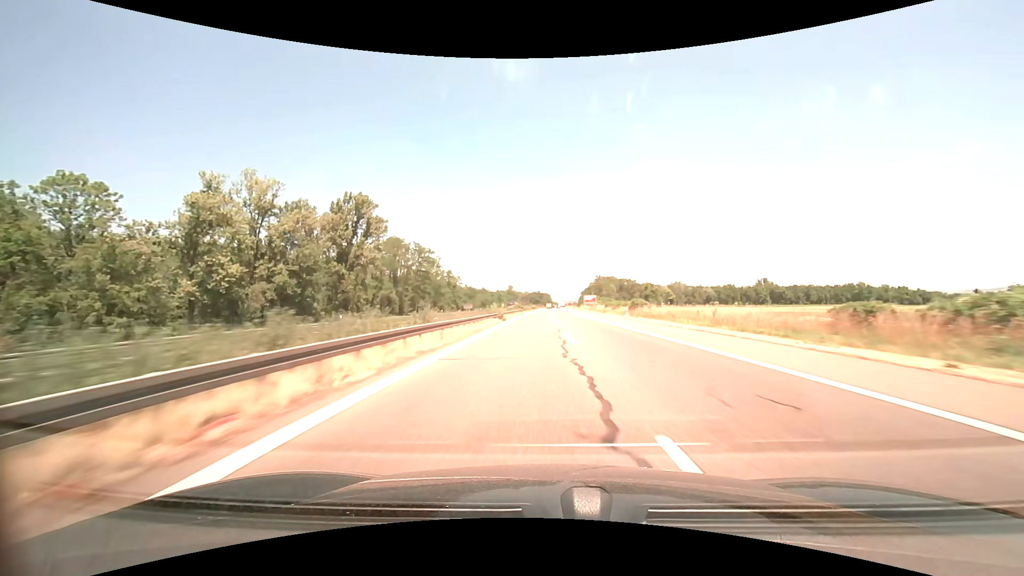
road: motorway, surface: asphalt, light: Day
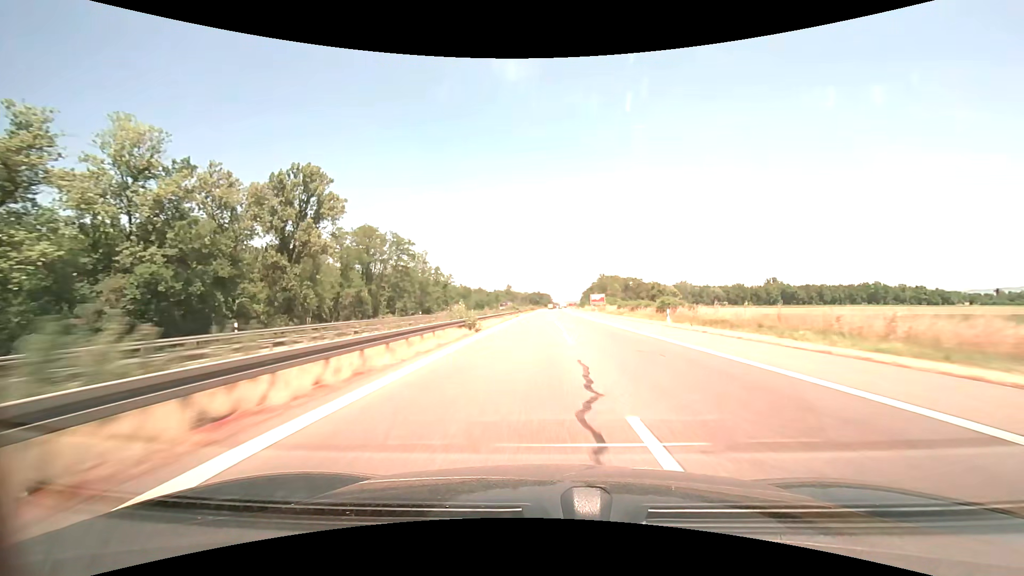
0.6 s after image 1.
(0.0, +17.5) m; 0°
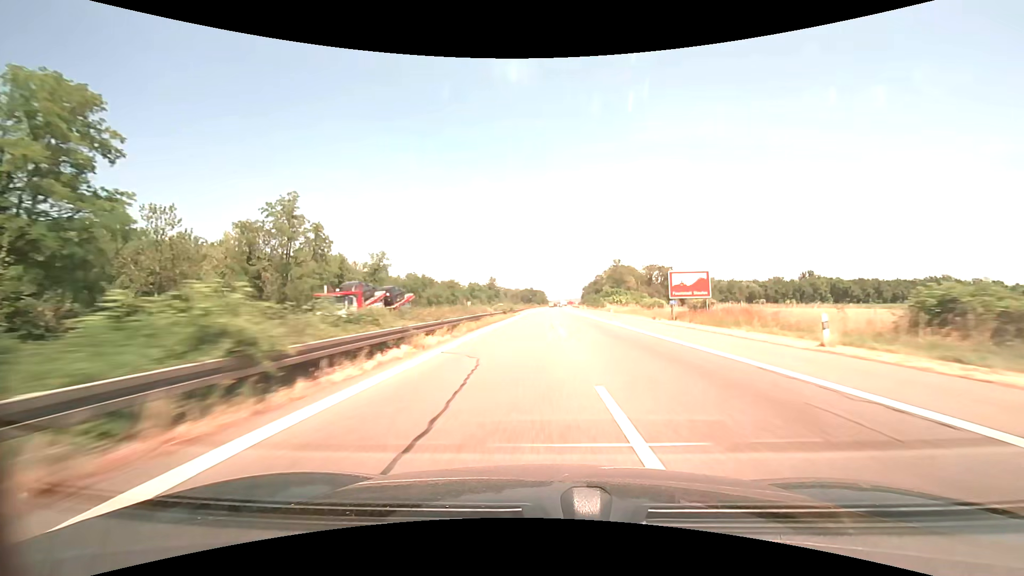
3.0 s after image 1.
(0.0, +69.8) m; +1°
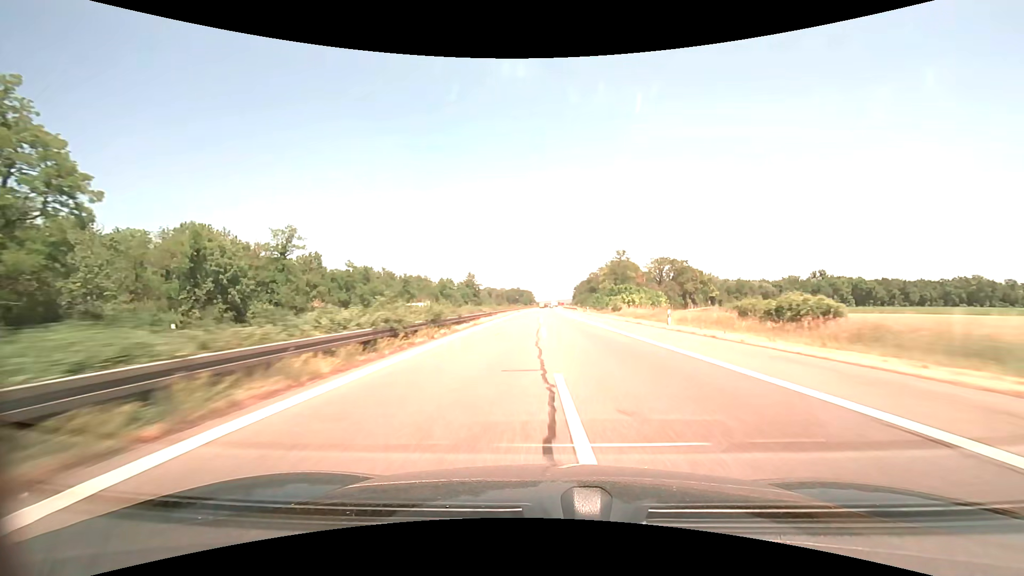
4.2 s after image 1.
(+0.4, +34.9) m; +1°
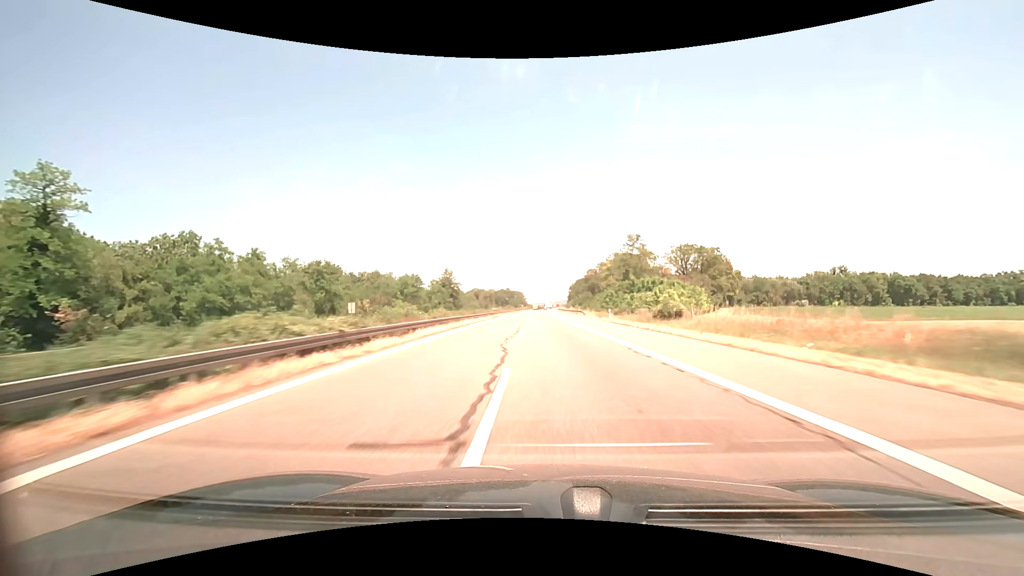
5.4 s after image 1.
(+0.3, +34.9) m; +1°
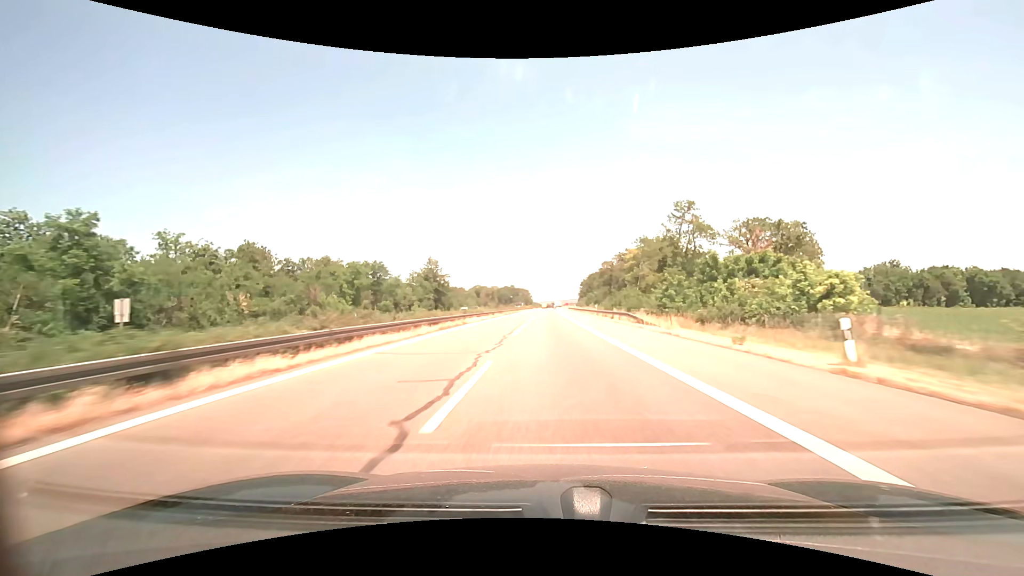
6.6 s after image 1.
(-0.2, +34.9) m; -1°
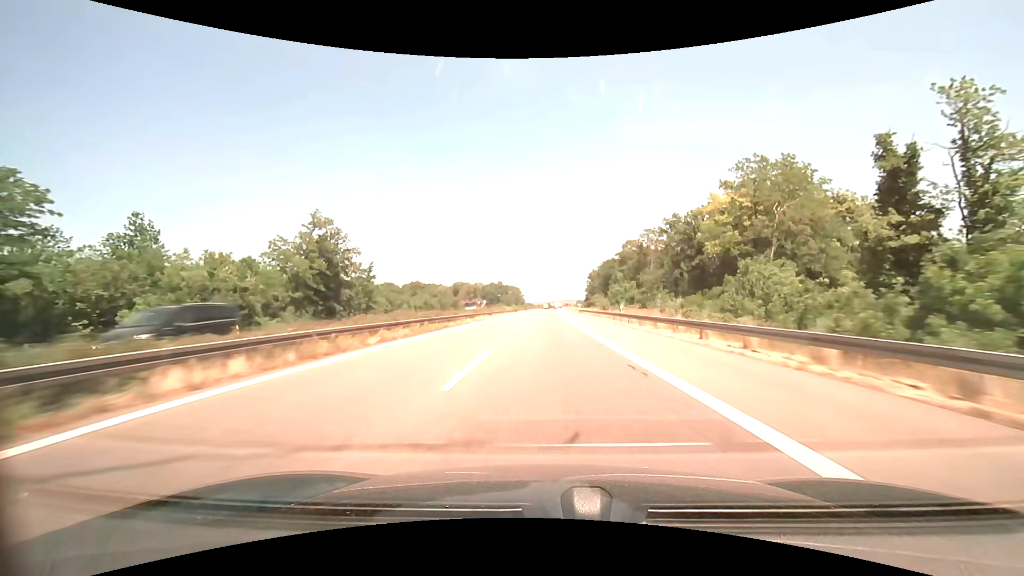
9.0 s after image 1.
(+0.2, +69.9) m; +1°
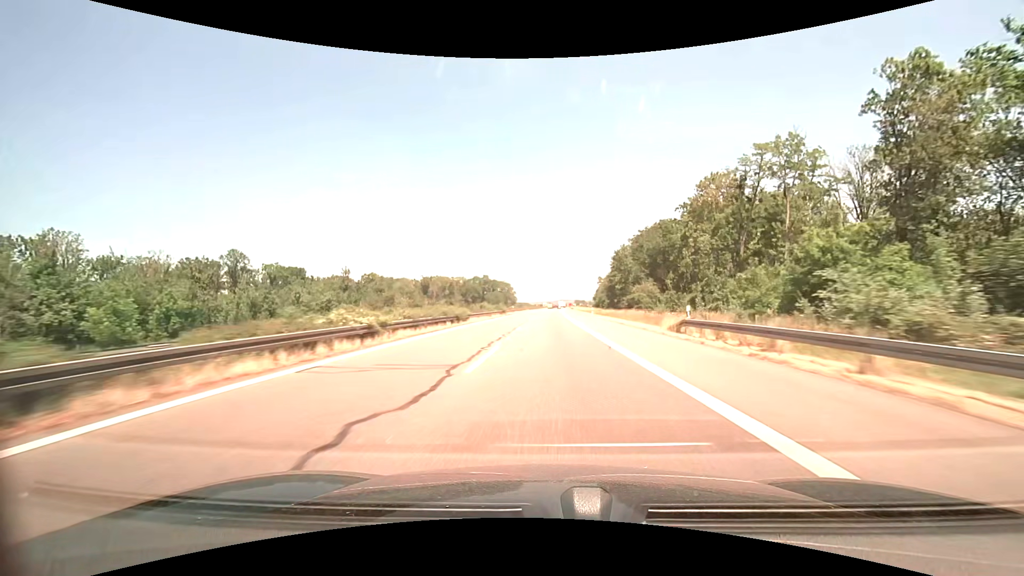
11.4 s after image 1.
(0.0, +69.7) m; 0°
(0, +10) (0, +20) (0, +30) (0, +40) (+1, +50) (+1, +60) (+1, +70) (+1, +80) (+1, +90) (+2, +100) m
